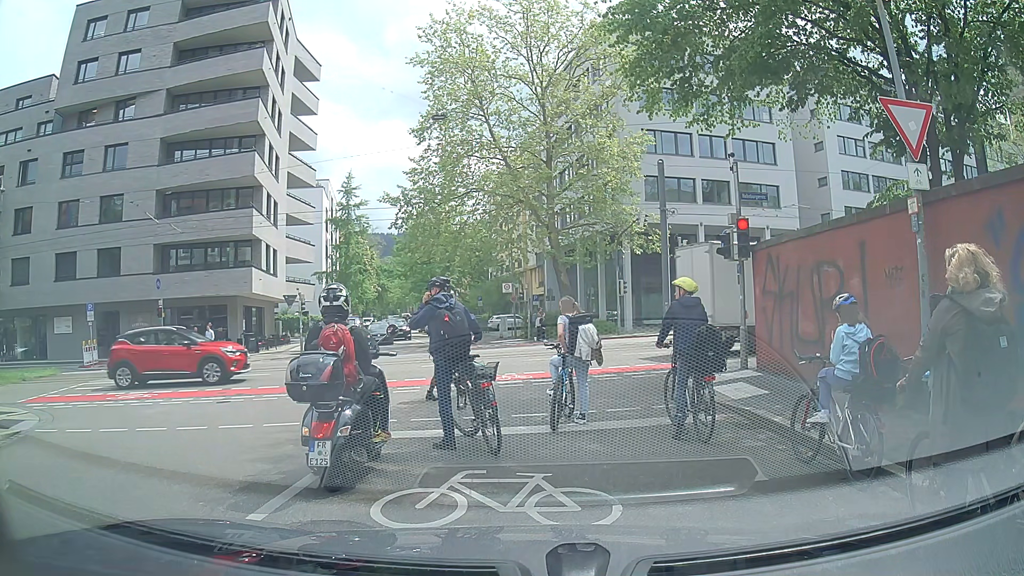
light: Day
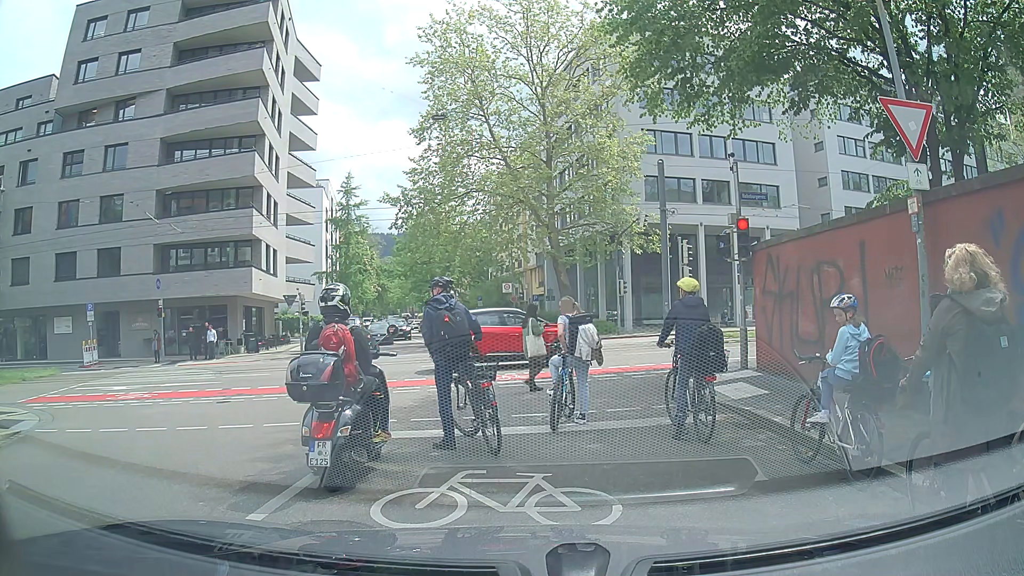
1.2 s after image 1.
(0.0, 0.0) m; 0°
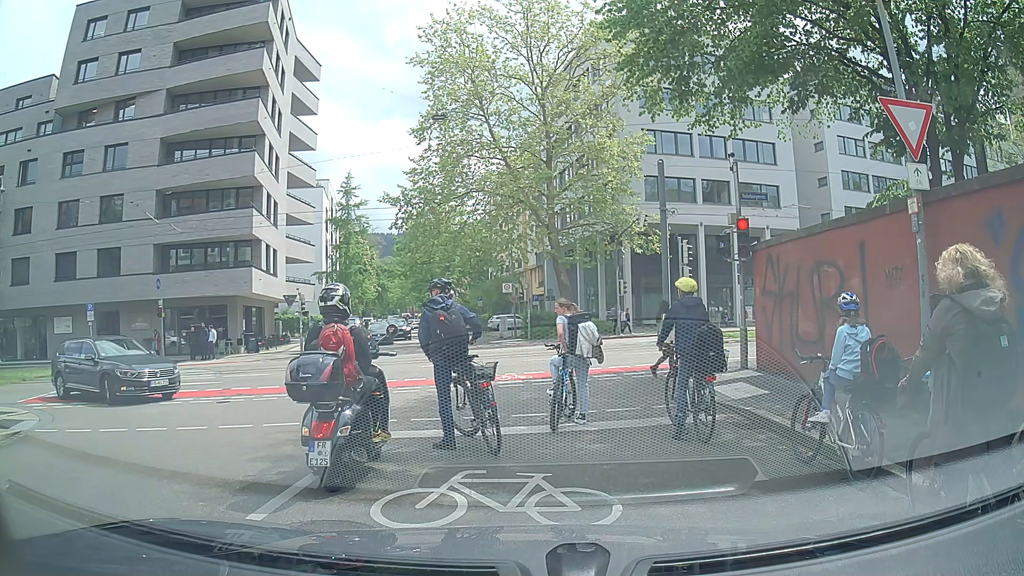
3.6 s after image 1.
(0.0, 0.0) m; 0°
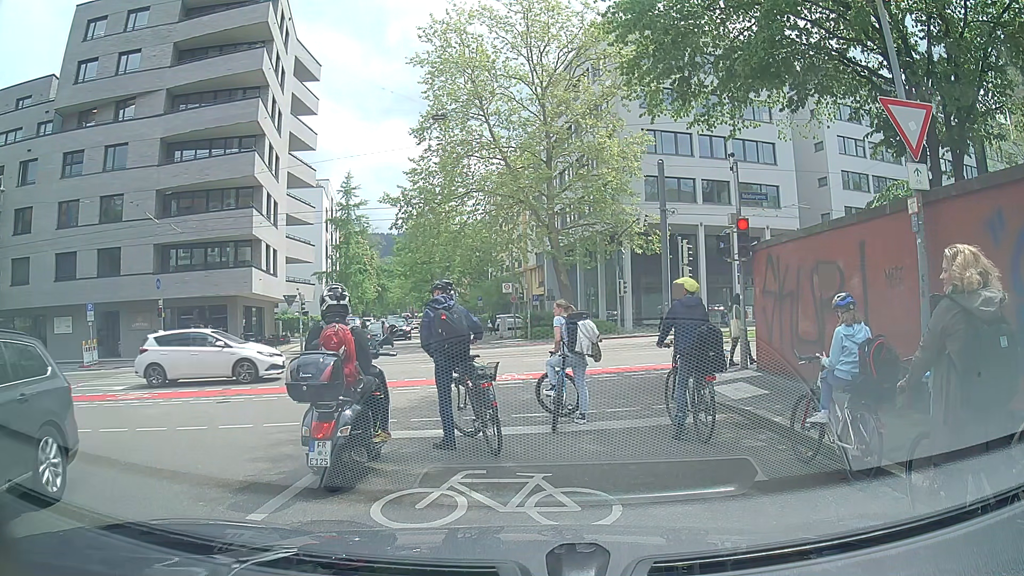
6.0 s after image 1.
(0.0, 0.0) m; 0°
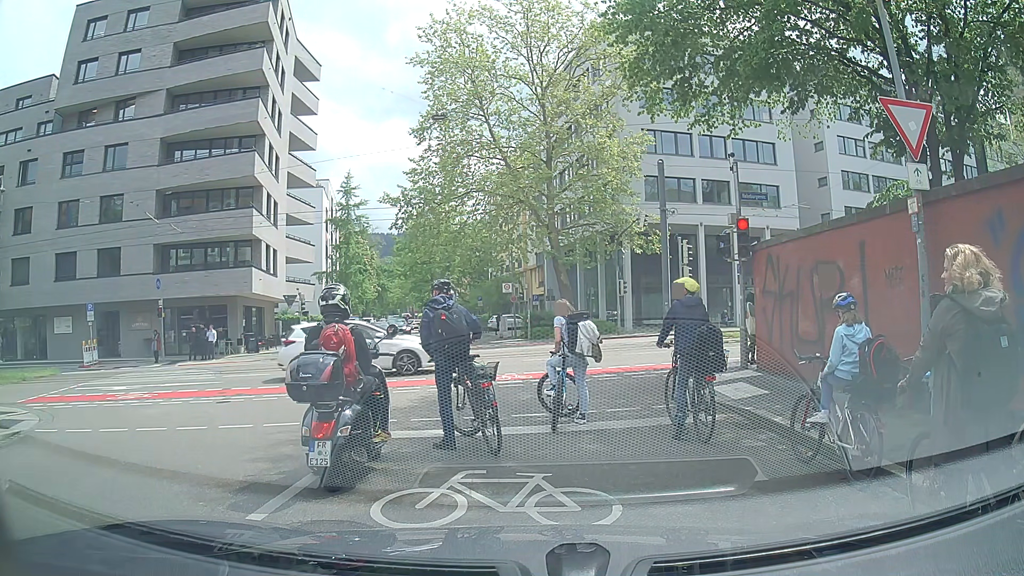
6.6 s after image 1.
(0.0, 0.0) m; 0°
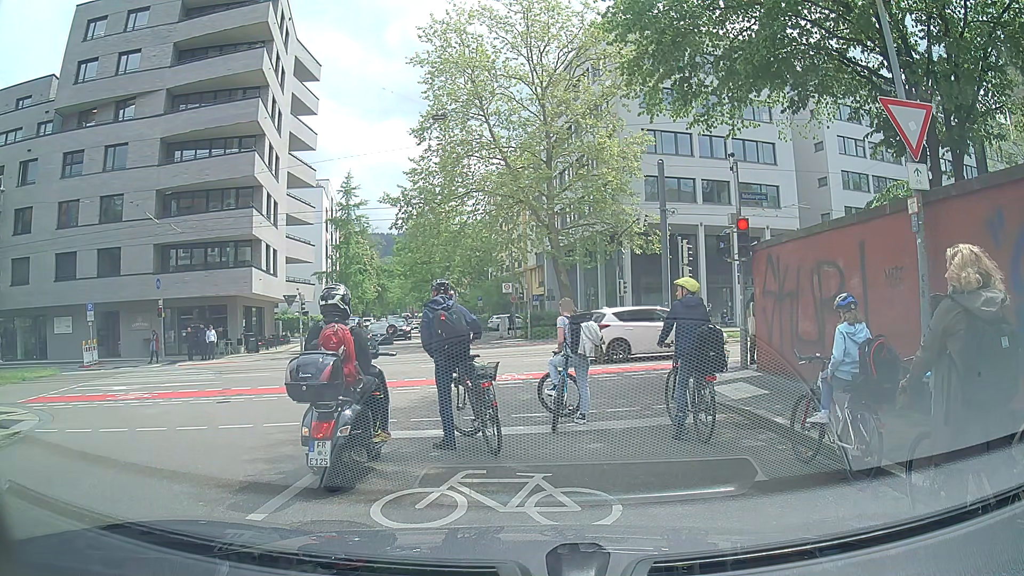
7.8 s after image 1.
(0.0, 0.0) m; 0°
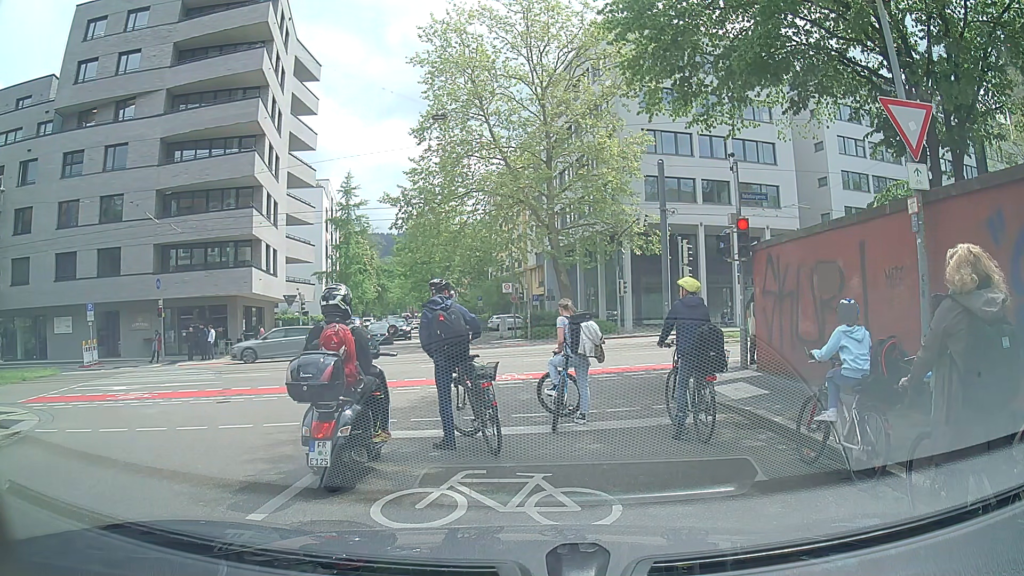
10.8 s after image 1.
(0.0, 0.0) m; 0°
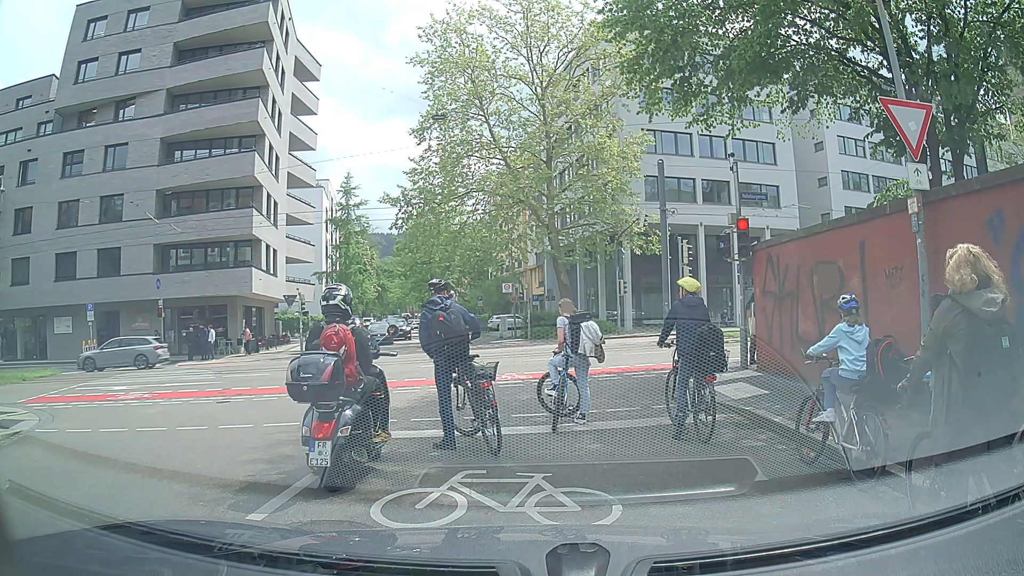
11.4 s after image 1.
(0.0, 0.0) m; 0°
